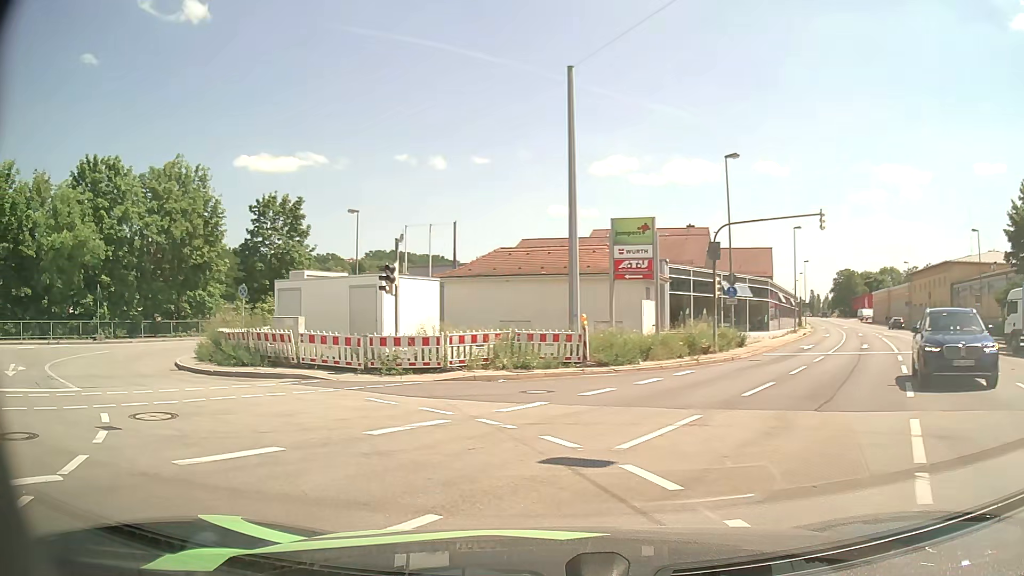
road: primary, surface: asphalt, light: Day
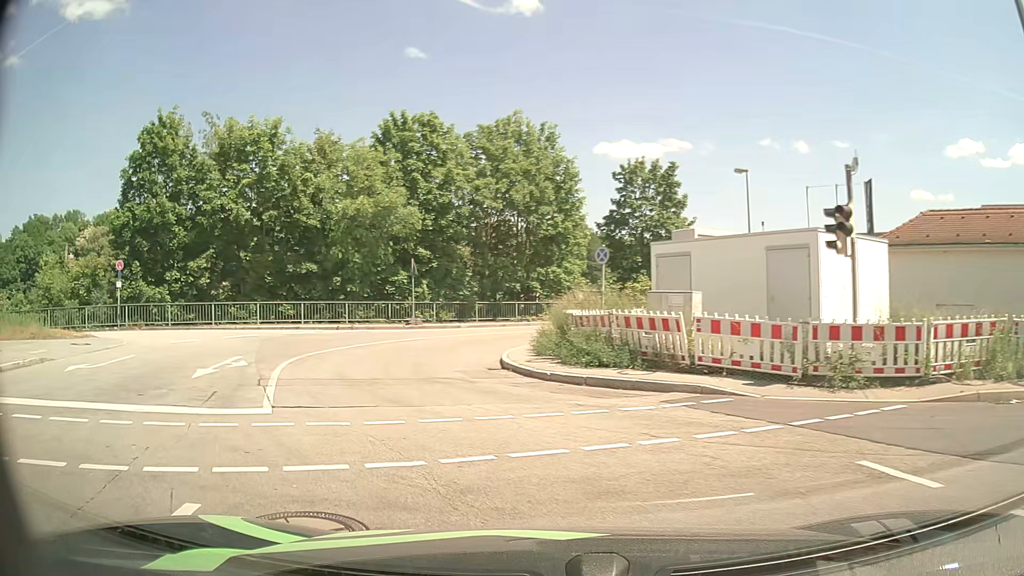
(-2.1, +7.4) m; -32°
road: unclassified
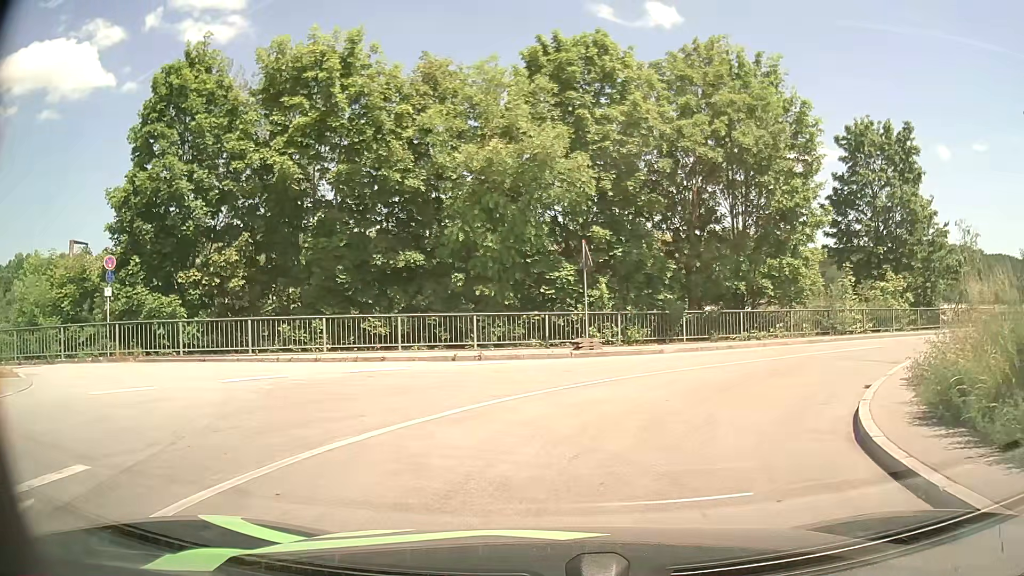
(-2.5, +12.6) m; -15°
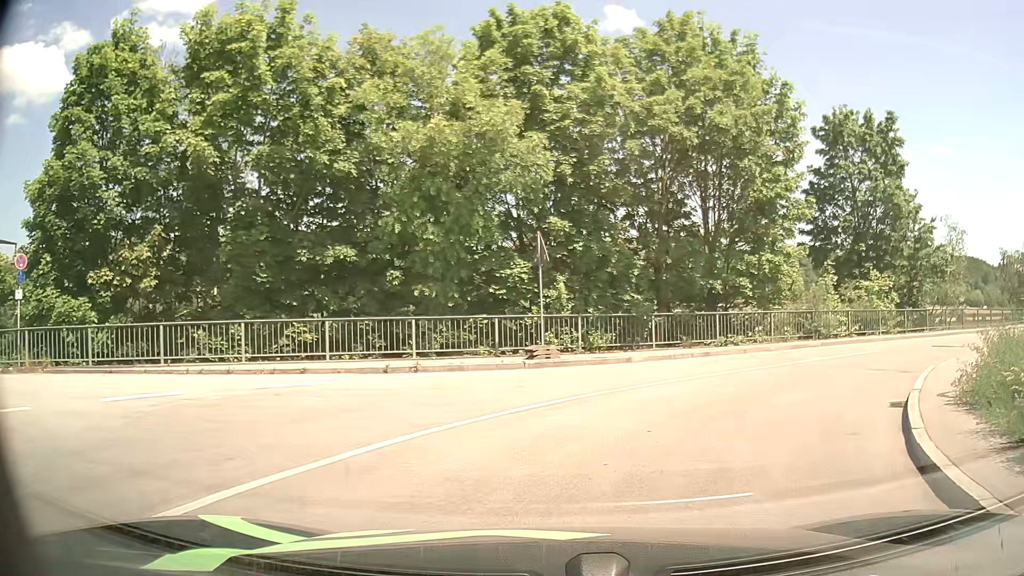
(+0.1, +2.7) m; +5°
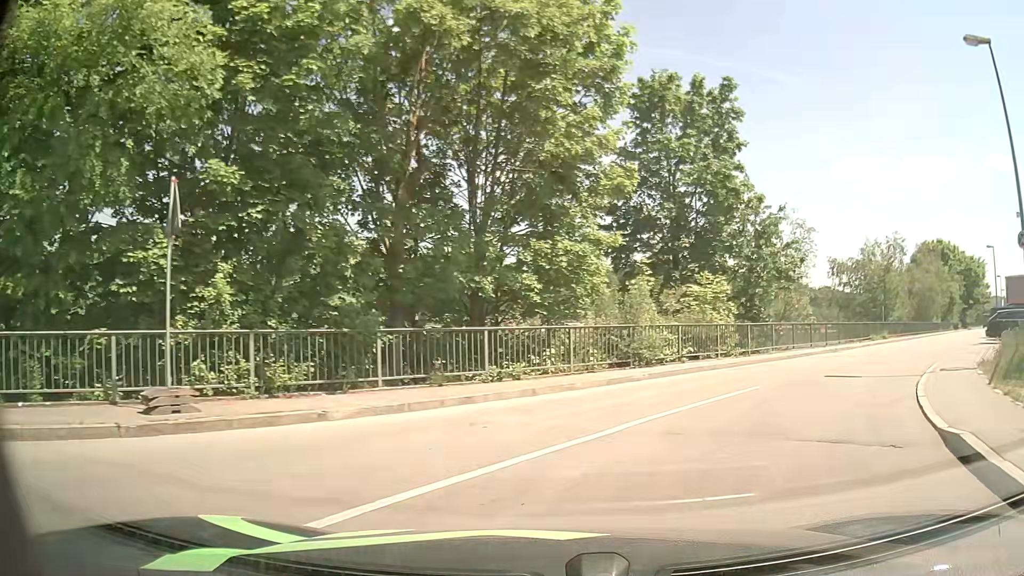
(+1.1, +8.0) m; +18°
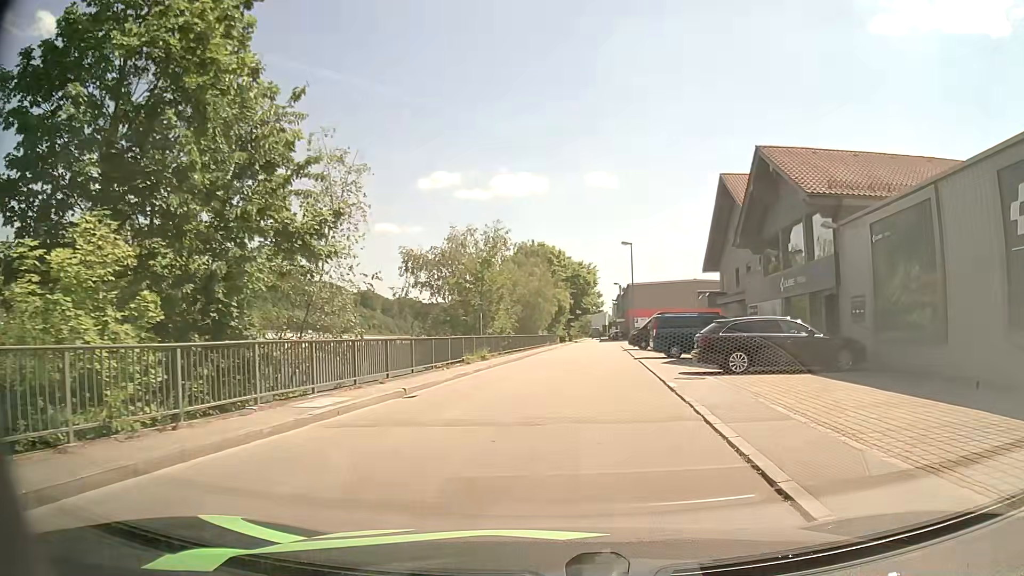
(+4.9, +12.9) m; +36°
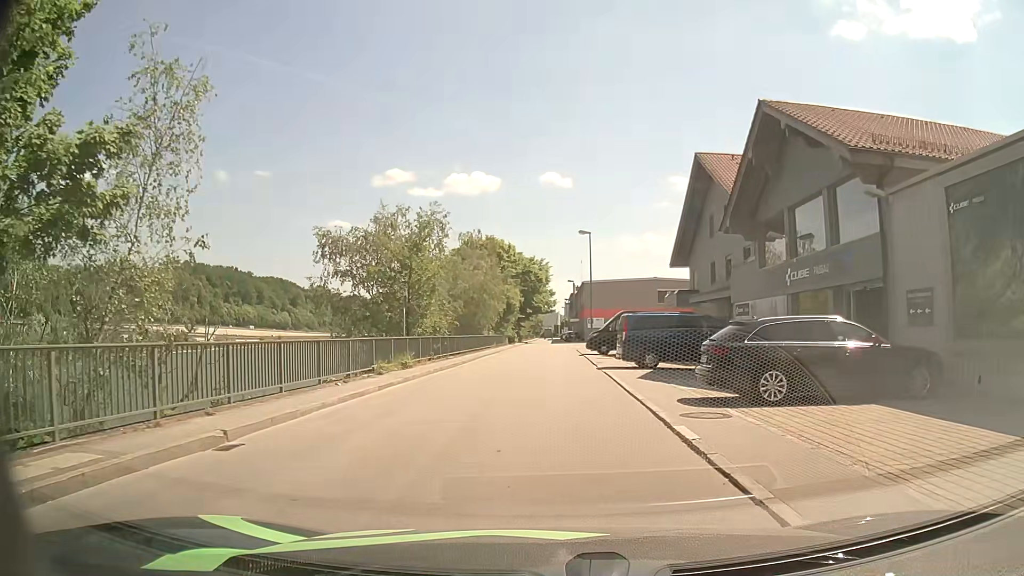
(+0.3, +6.4) m; +5°
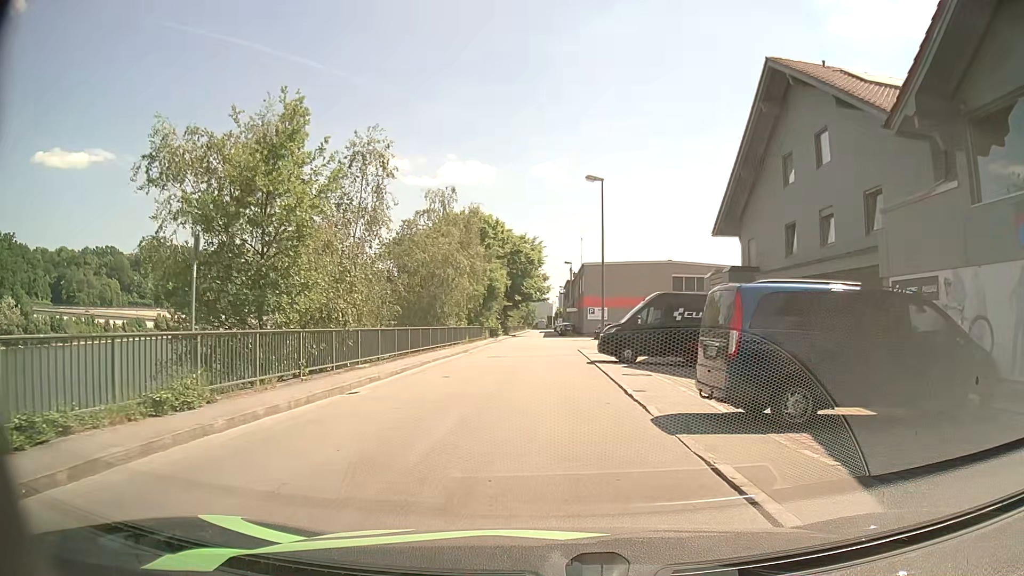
(0.0, +14.5) m; -1°
(0, +10) (0, +20) (+1, +30) (+1, +40) (+1, +50) (+1, +60) (+1, +70) (+1, +80) (+1, +90) (+1, +100) m
